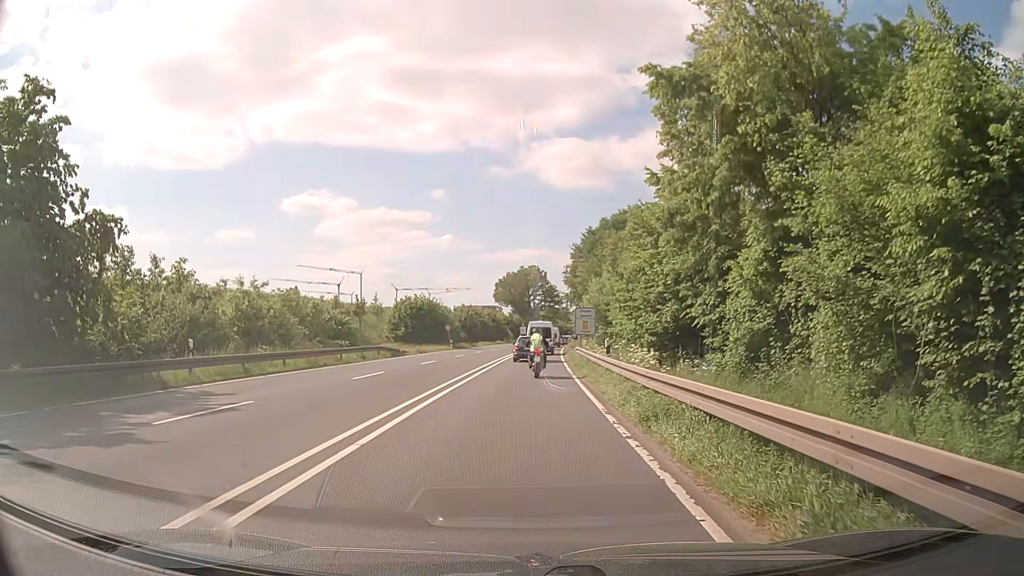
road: primary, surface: asphalt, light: Day
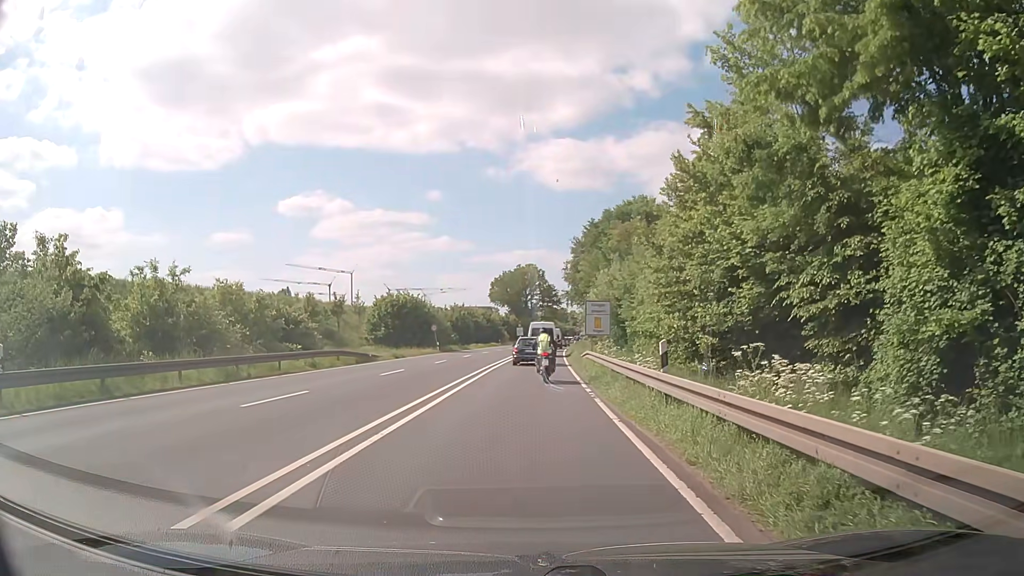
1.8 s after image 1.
(+0.1, +8.8) m; +2°
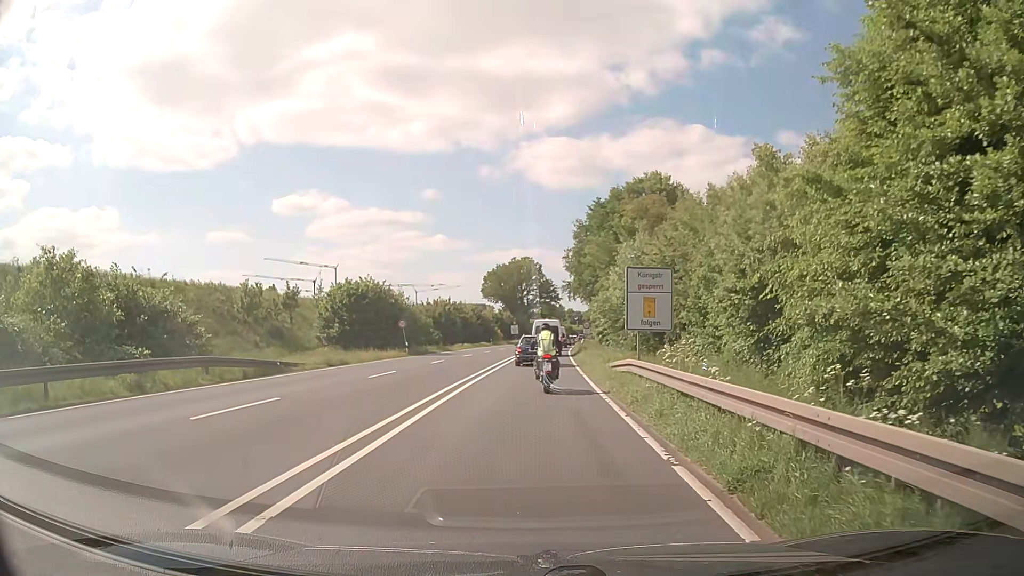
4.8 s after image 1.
(-0.2, +14.5) m; 0°
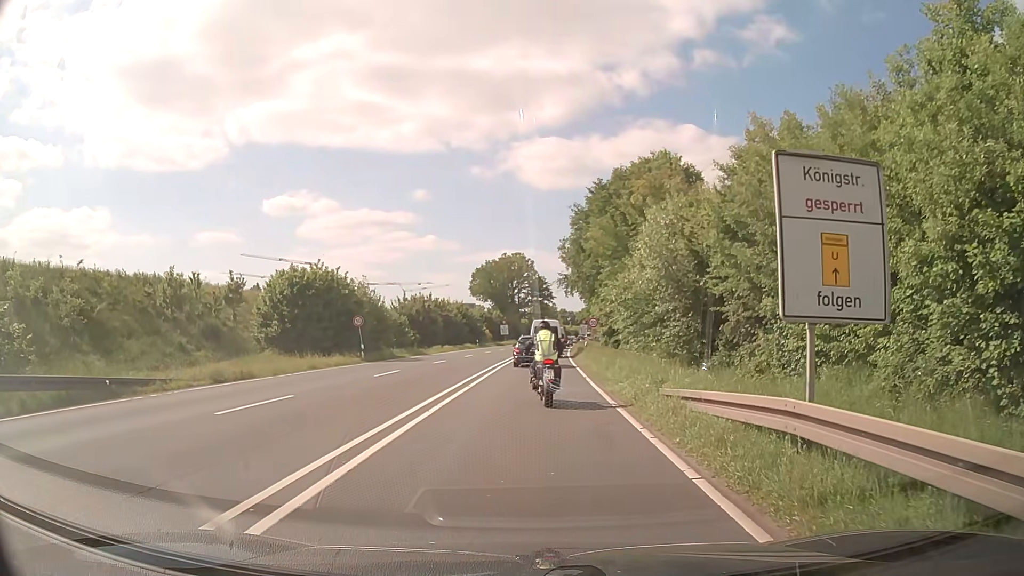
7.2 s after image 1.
(0.0, +11.0) m; 0°
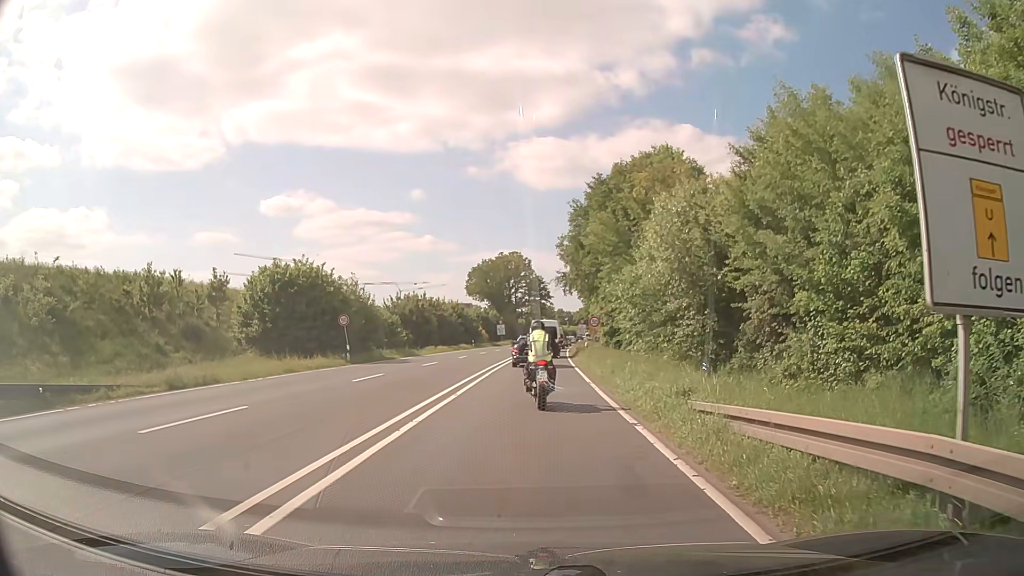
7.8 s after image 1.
(0.0, +2.5) m; 0°
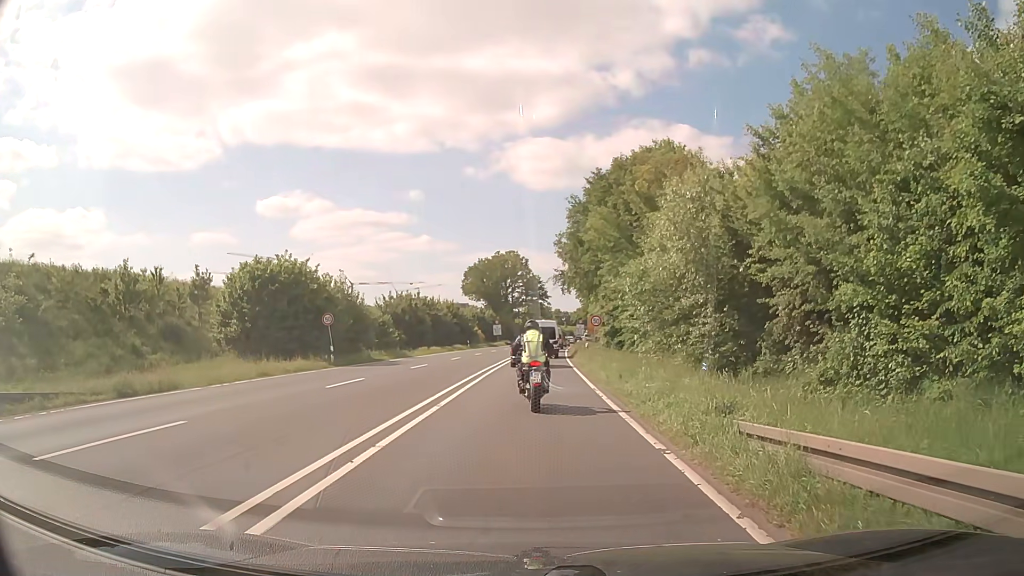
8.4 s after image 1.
(0.0, +2.5) m; 0°
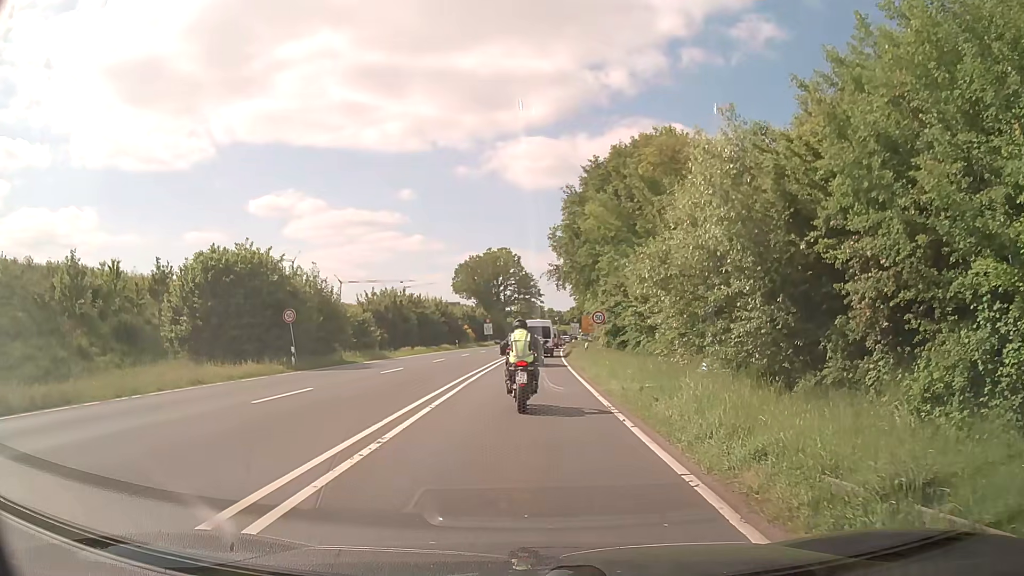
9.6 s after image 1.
(0.0, +4.7) m; +1°
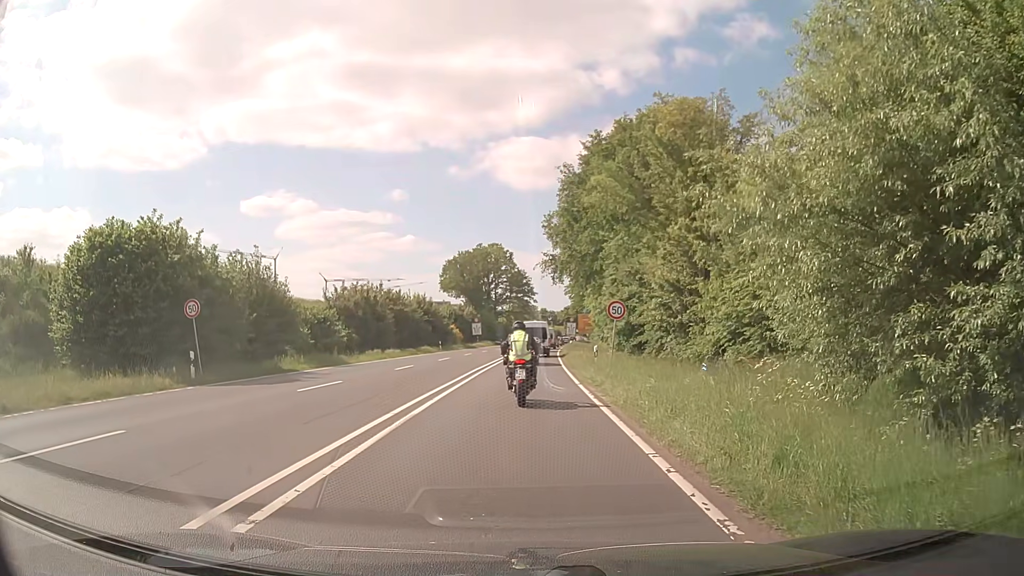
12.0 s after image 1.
(+0.1, +8.7) m; 0°
(0, +10) (0, +20) (0, +30) (+1, +40) (+1, +50) (+2, +60) (+2, +70) (+3, +80) (+4, +90) (+4, +100) m
